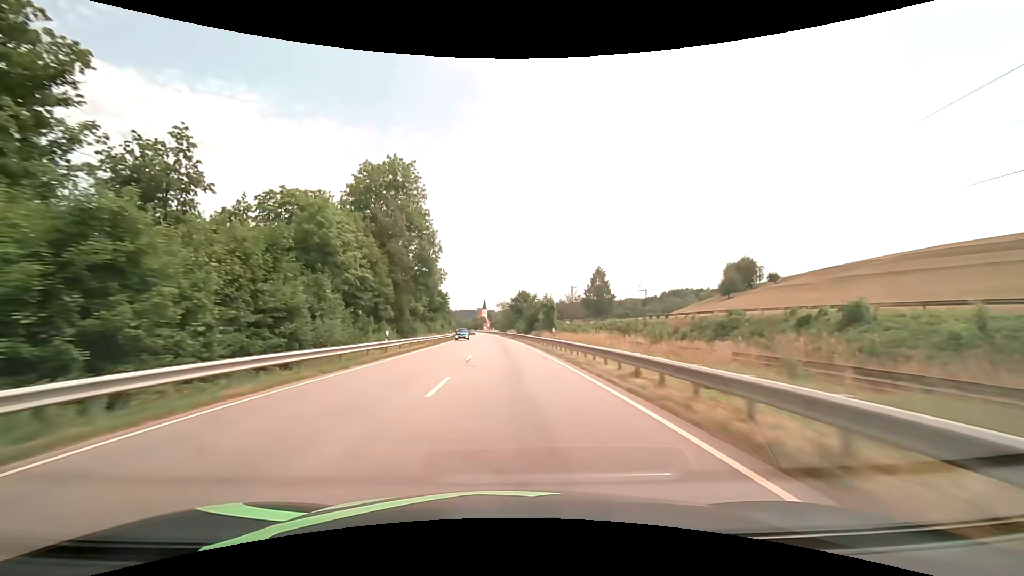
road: primary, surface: asphalt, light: Day
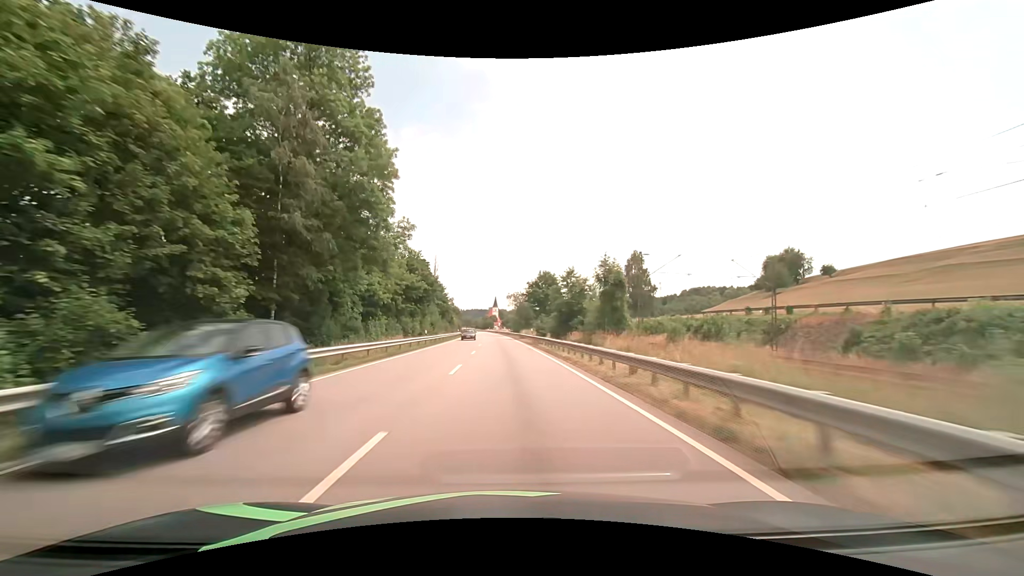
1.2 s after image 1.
(-0.4, +31.8) m; -2°
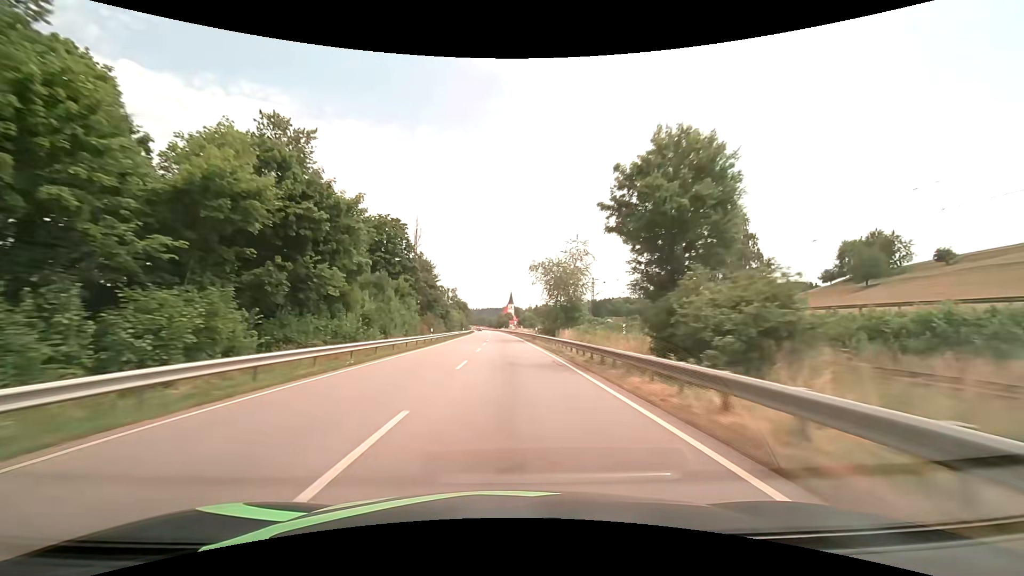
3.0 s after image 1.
(-0.6, +47.8) m; -2°
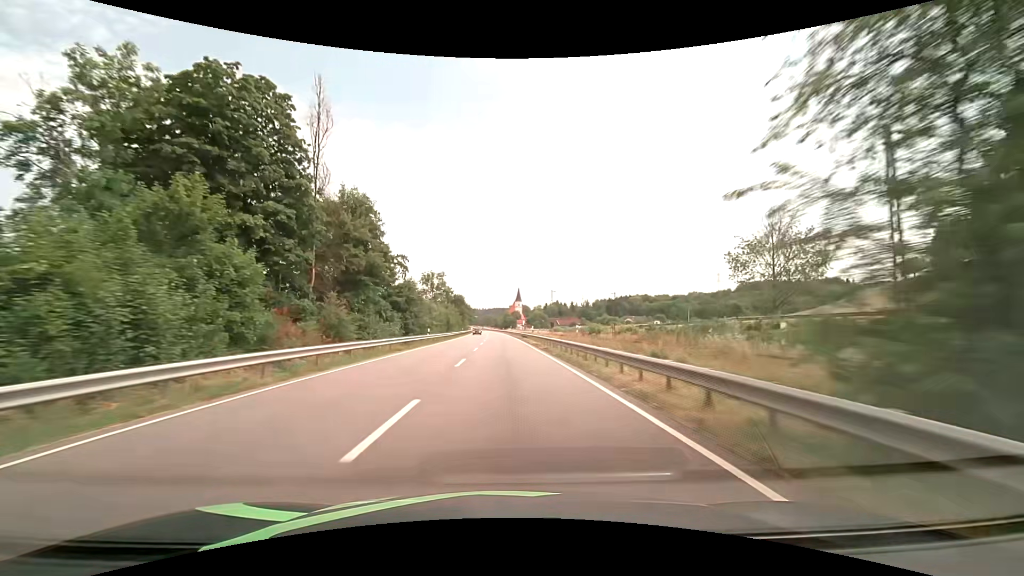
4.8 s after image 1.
(-0.1, +47.4) m; 0°
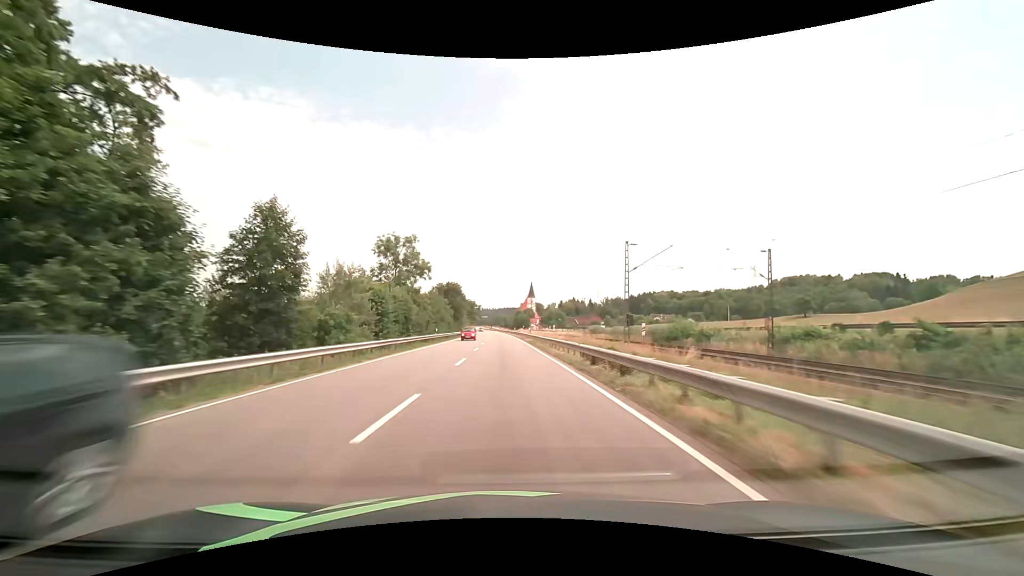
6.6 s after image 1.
(-0.4, +47.5) m; -1°
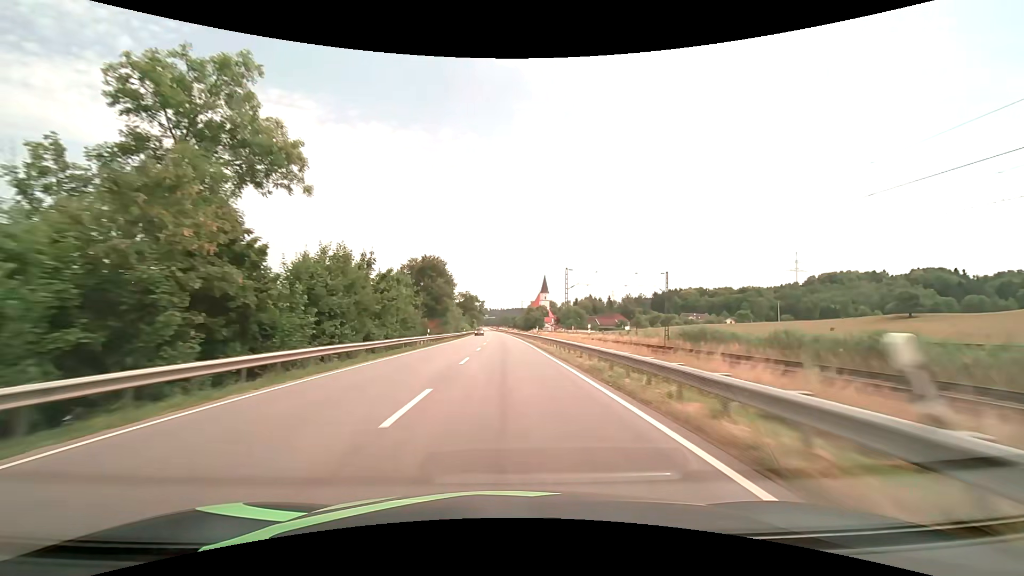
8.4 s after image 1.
(-0.4, +47.5) m; -1°
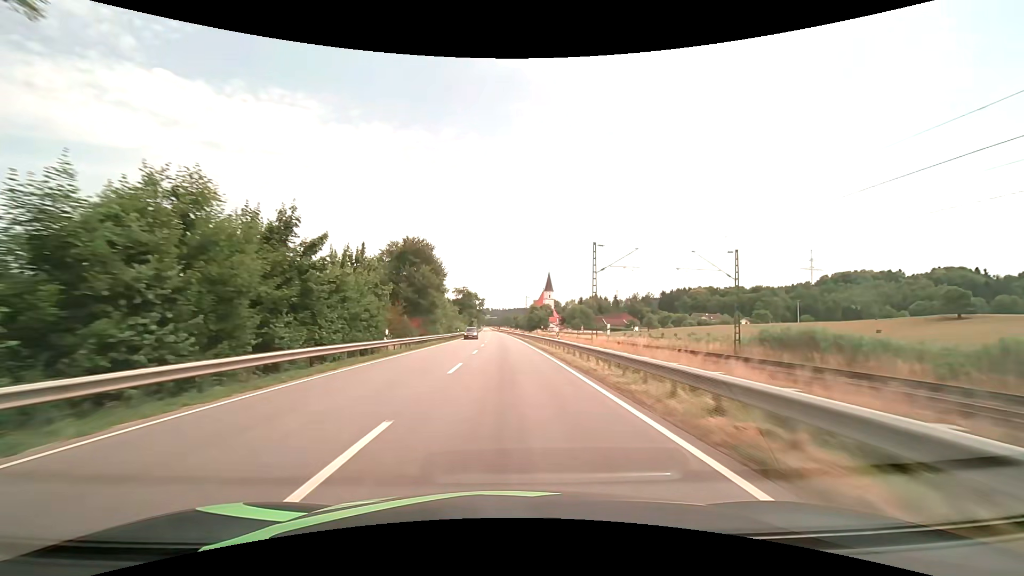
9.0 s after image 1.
(-0.1, +15.8) m; 0°
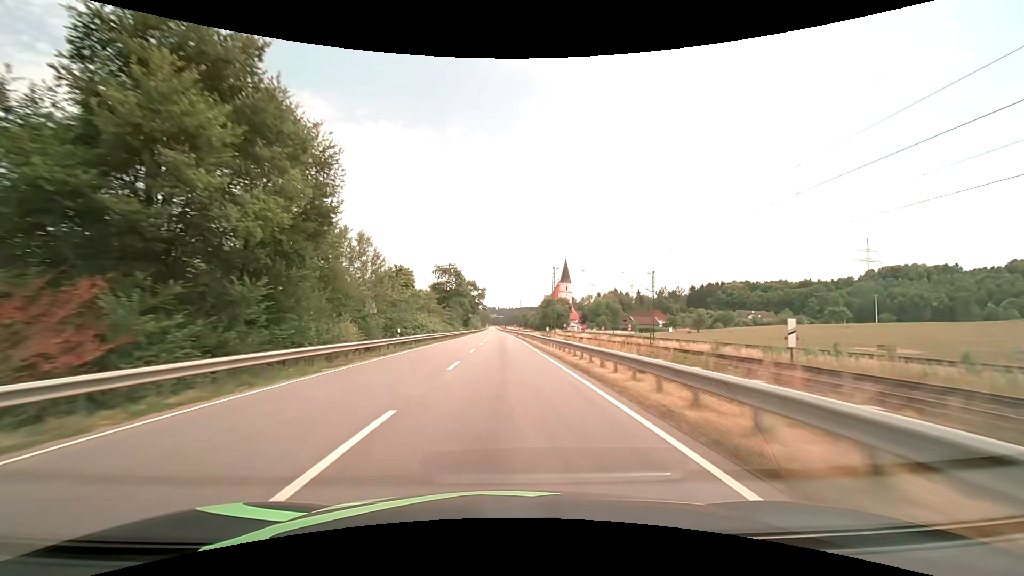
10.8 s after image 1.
(-0.2, +47.5) m; -1°
(0, +10) (0, +20) (0, +30) (0, +40) (0, +50) (-1, +60) (-1, +70) (-1, +80) (-1, +90) (-1, +100) m
